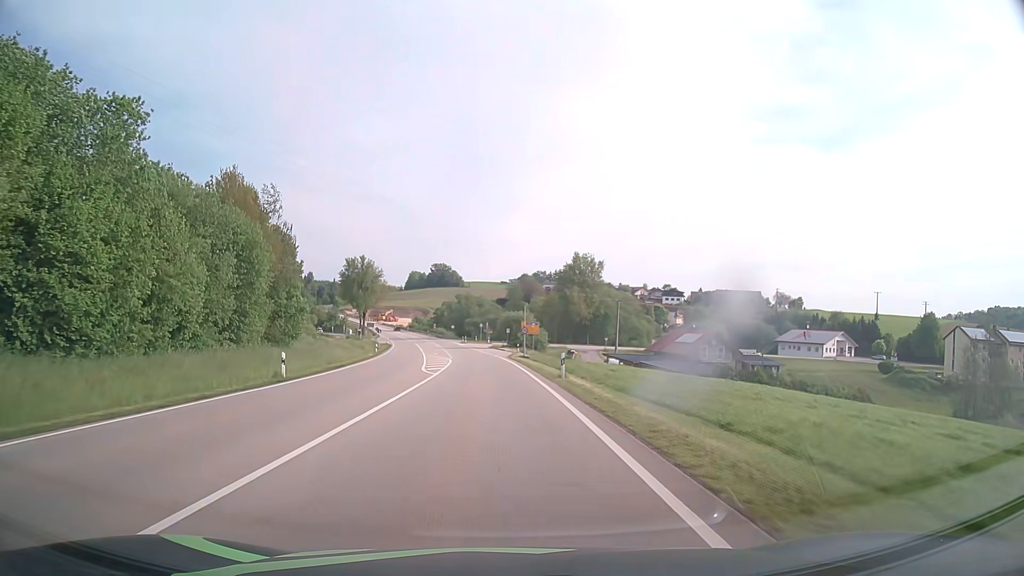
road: primary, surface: asphalt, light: Day
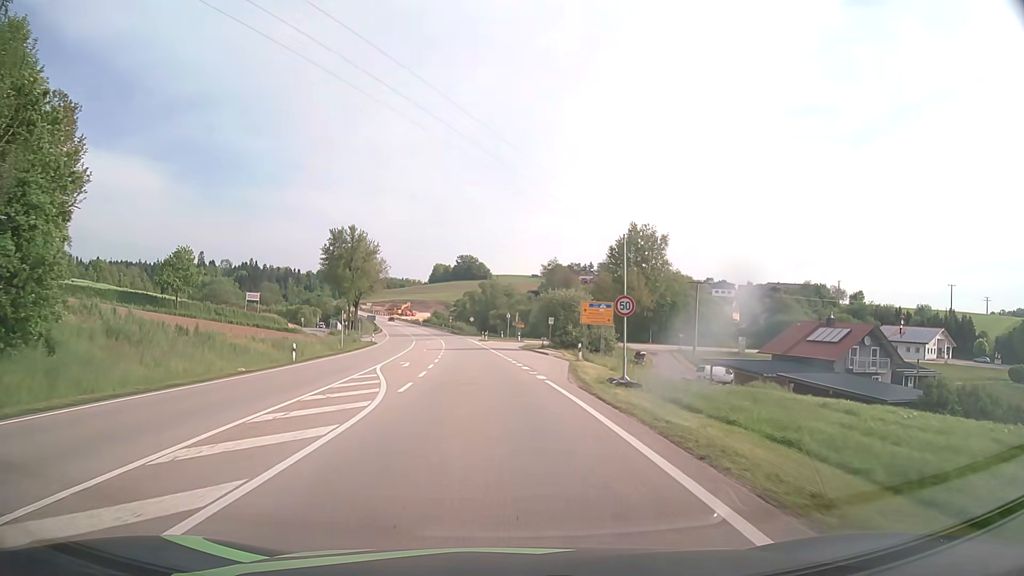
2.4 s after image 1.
(-0.7, +36.8) m; -3°
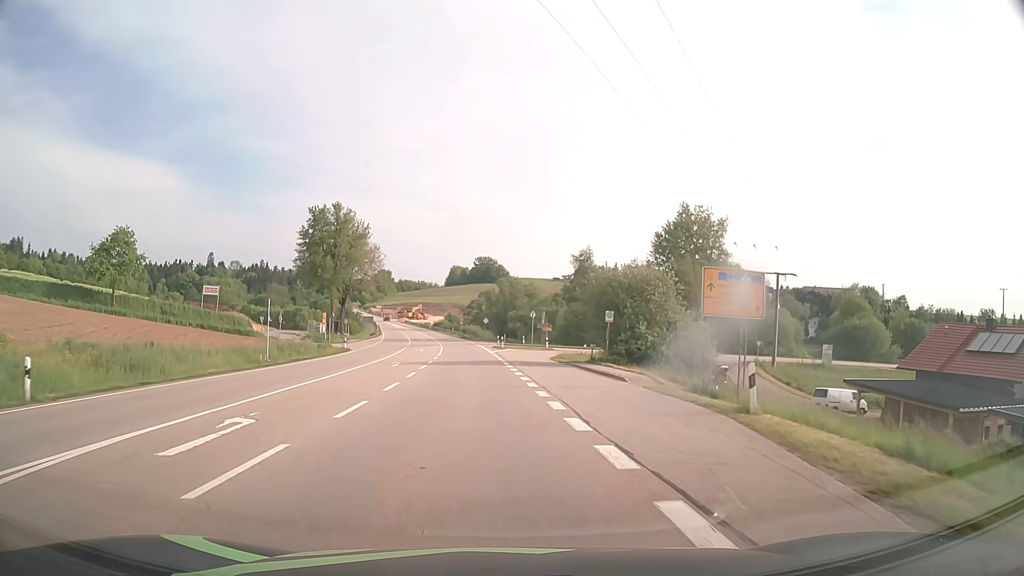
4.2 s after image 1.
(-0.3, +23.1) m; -1°
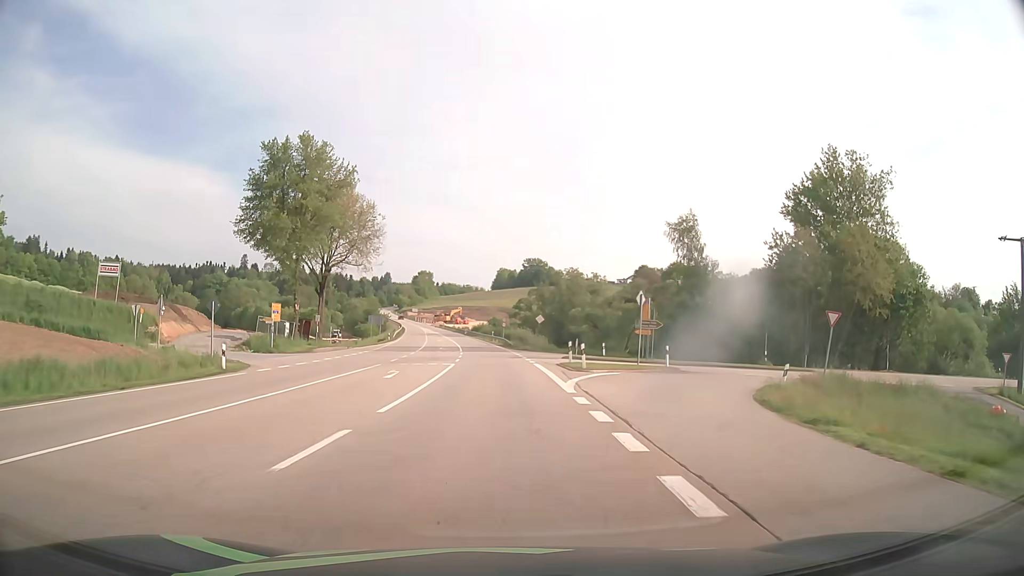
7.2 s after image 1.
(-1.4, +34.6) m; -4°
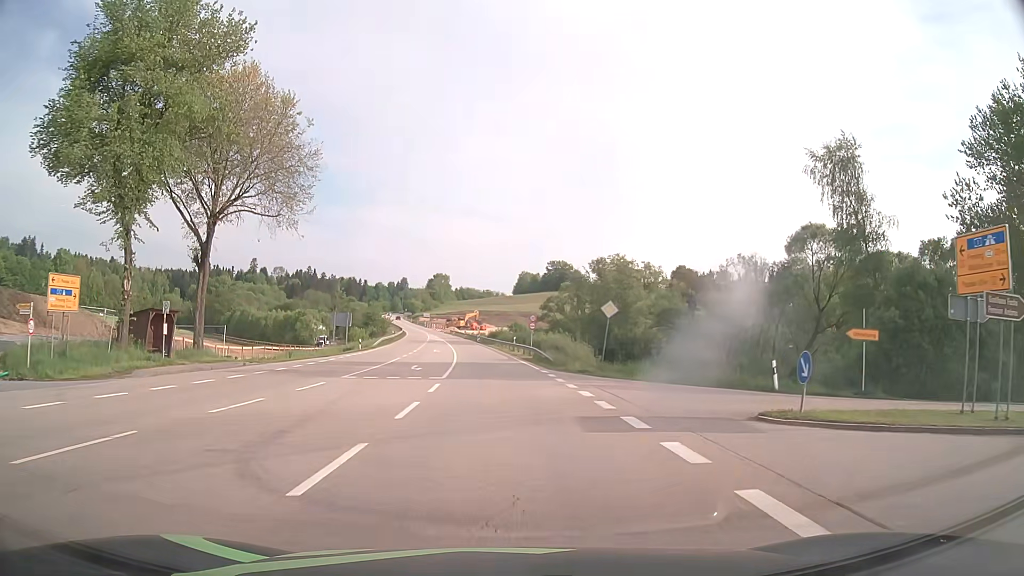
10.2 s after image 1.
(-0.5, +30.4) m; -2°
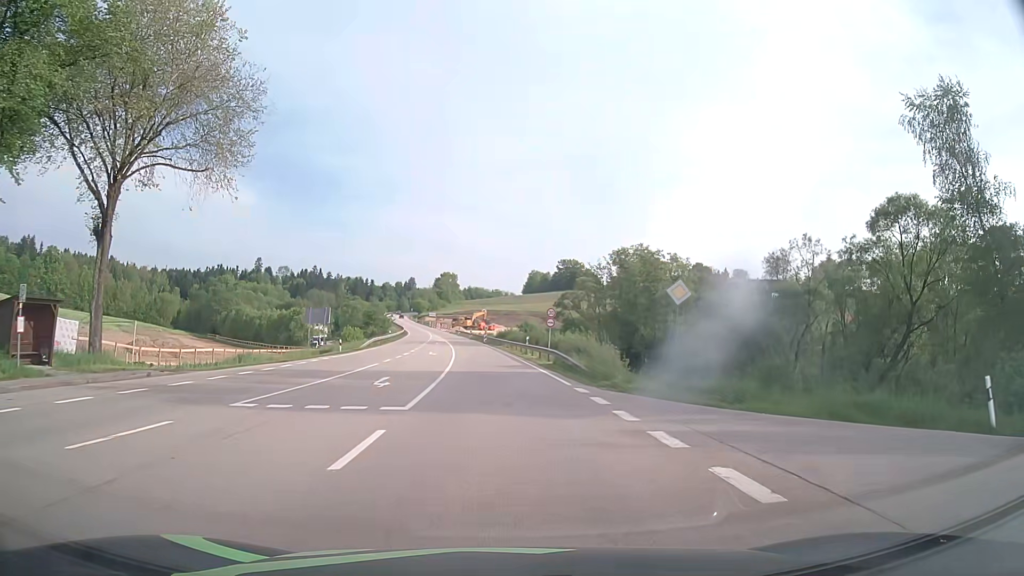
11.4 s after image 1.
(0.0, +10.8) m; -1°
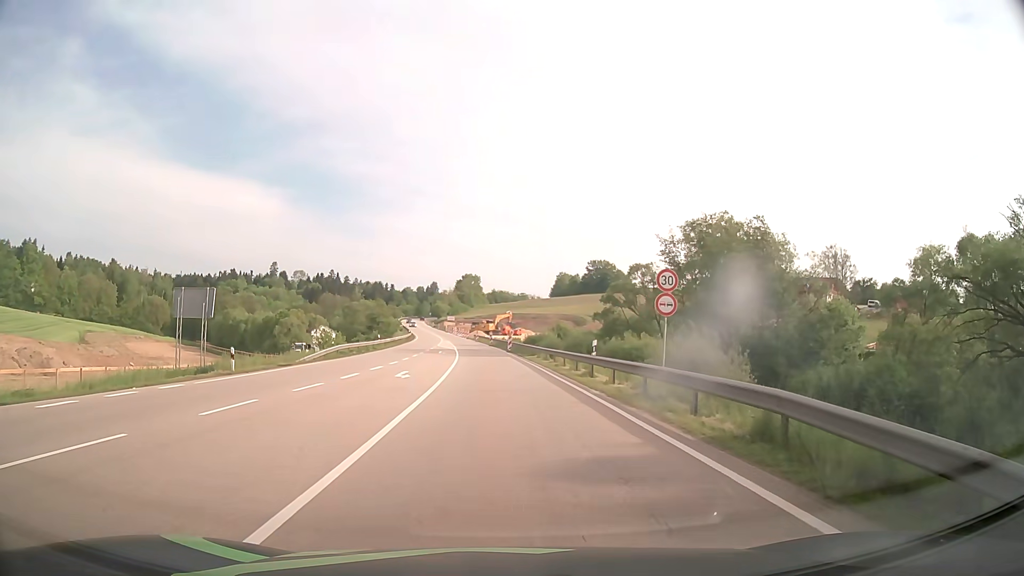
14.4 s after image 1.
(-0.5, +25.0) m; -2°
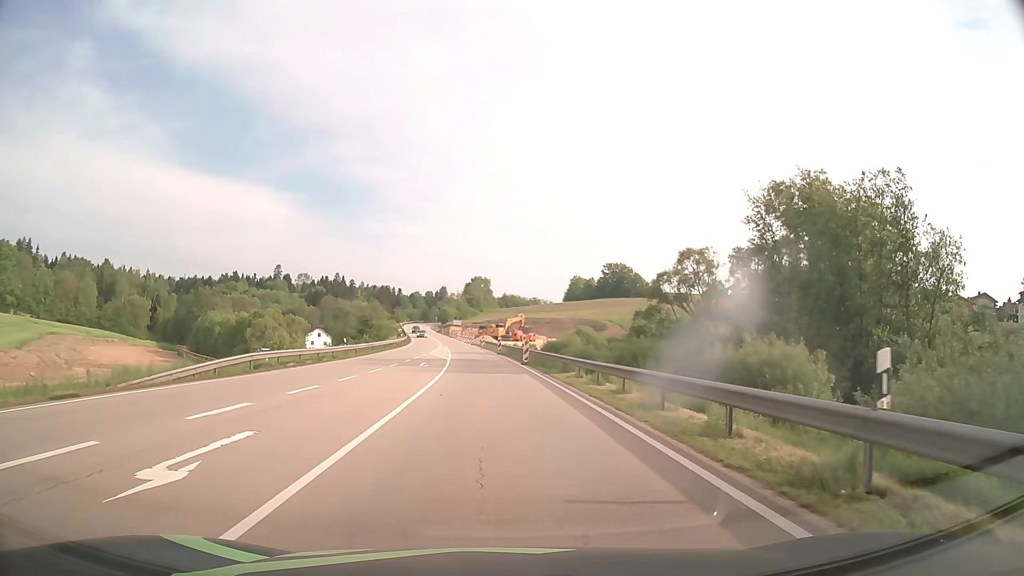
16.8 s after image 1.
(-0.1, +18.6) m; -1°
